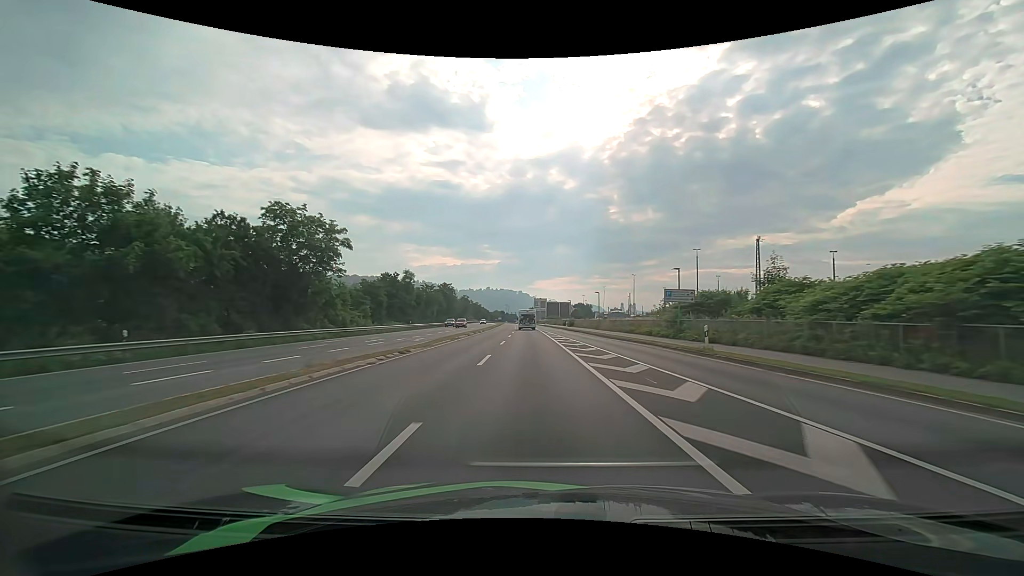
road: primary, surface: asphalt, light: Day
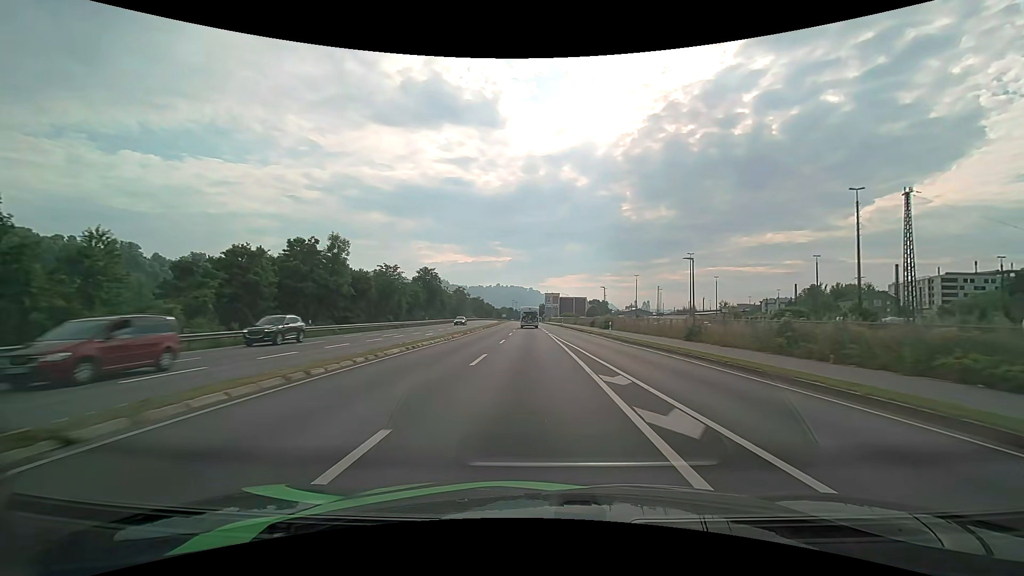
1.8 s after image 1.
(-0.5, +36.4) m; -1°
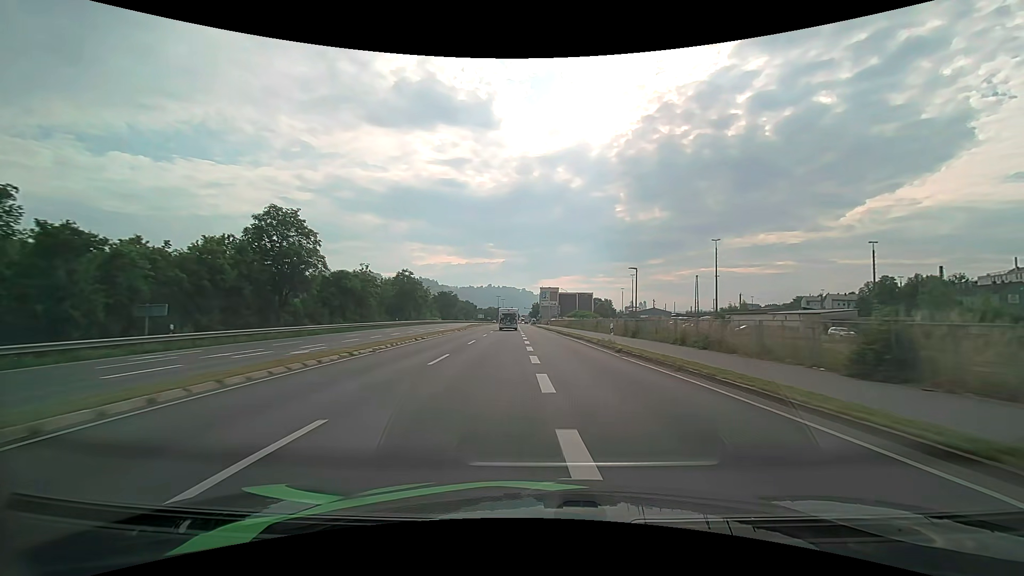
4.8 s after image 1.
(-0.2, +59.2) m; +1°
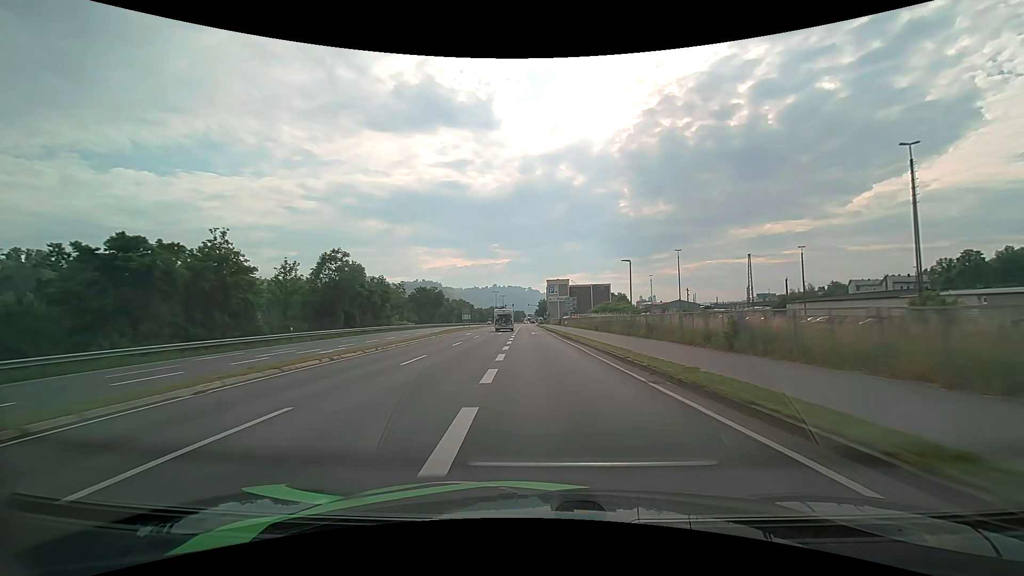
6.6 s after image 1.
(0.0, +34.5) m; 0°
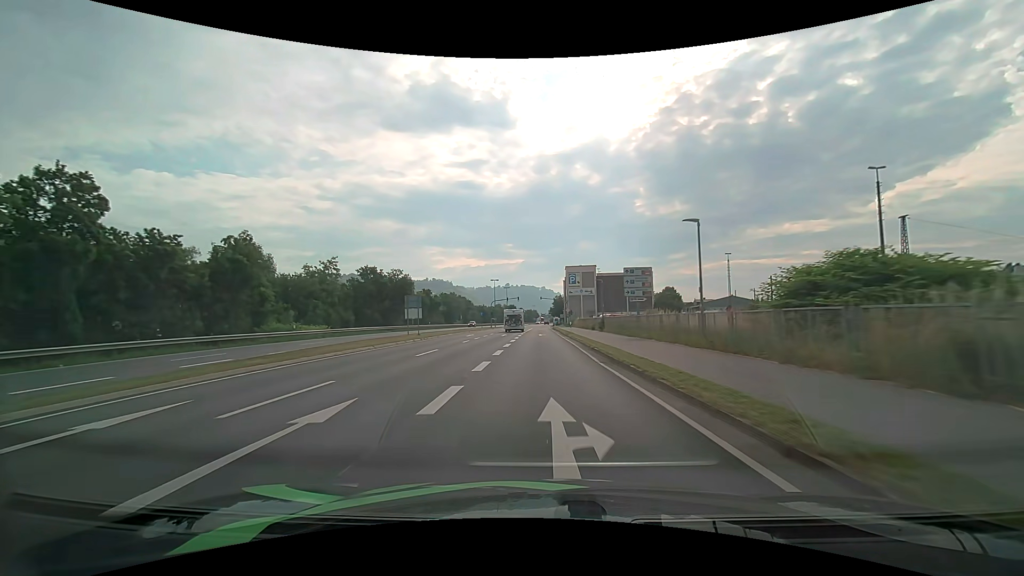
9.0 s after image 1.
(-0.8, +45.0) m; -2°
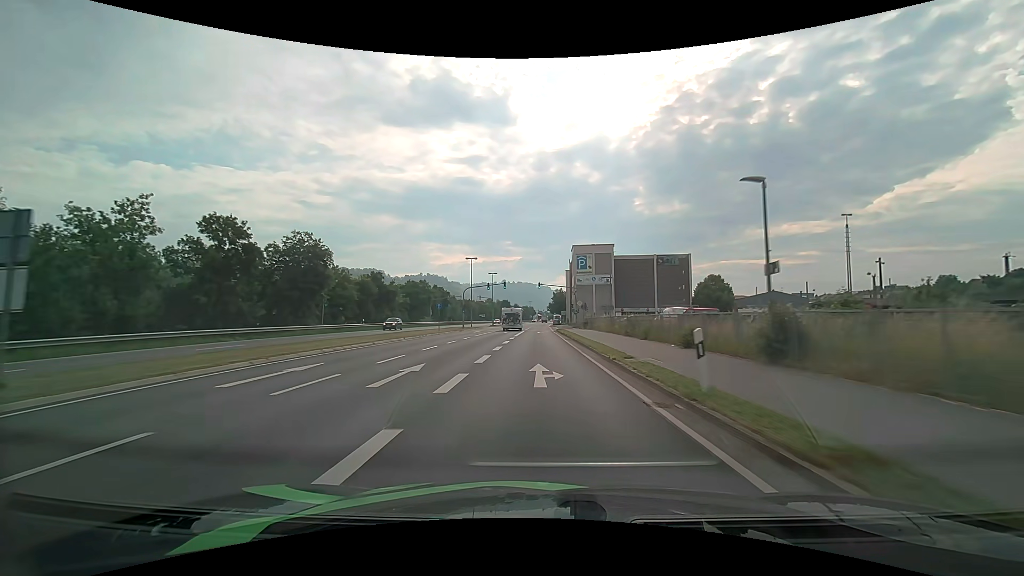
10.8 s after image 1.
(-0.1, +34.1) m; 0°
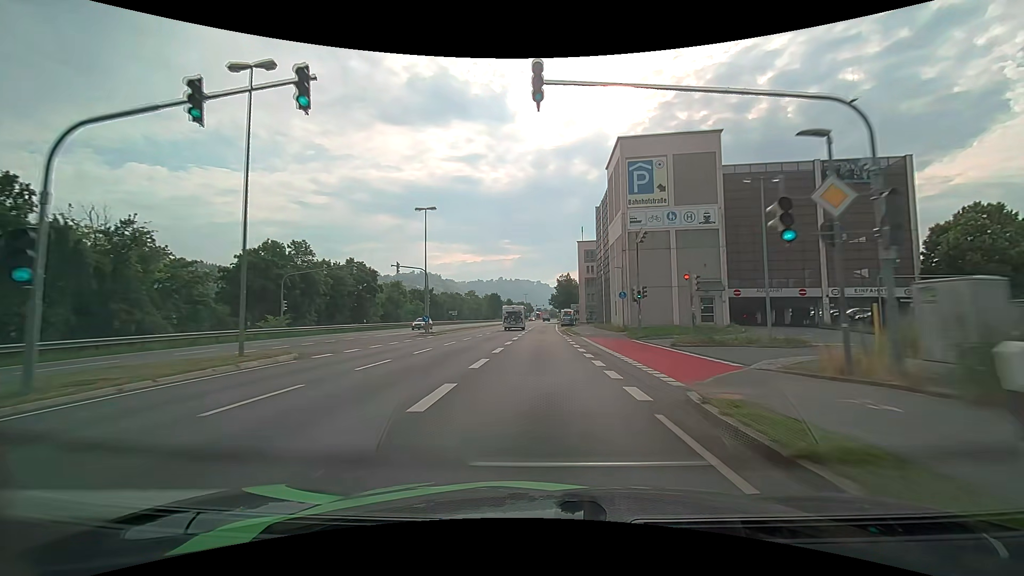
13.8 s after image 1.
(0.0, +56.4) m; 0°
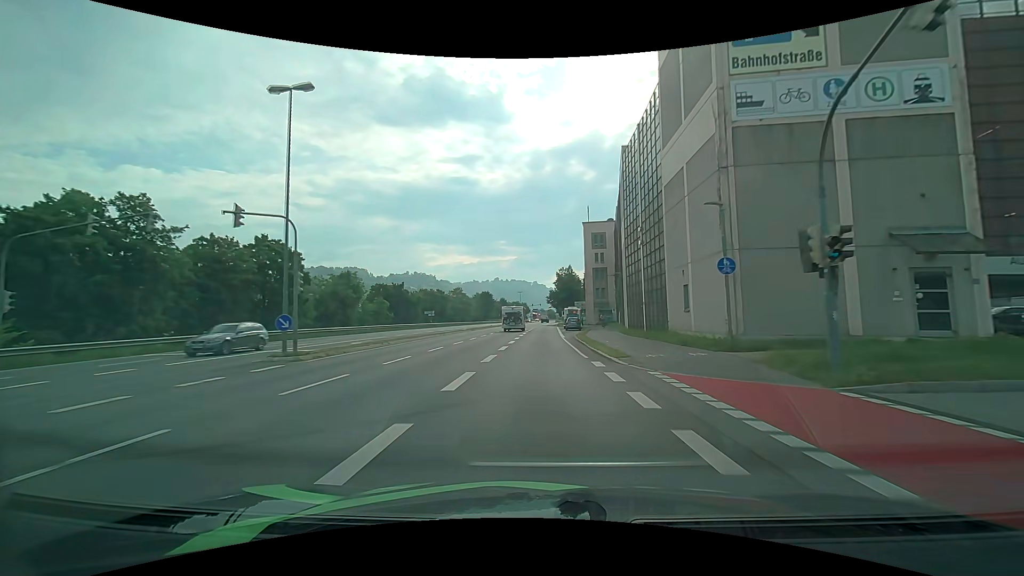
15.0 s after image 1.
(+0.1, +21.7) m; 0°
(0, +10) (0, +20) (0, +30) (0, +40) (0, +50) (+1, +60) (+1, +70) (+1, +80) (+2, +90) (+2, +100) m
